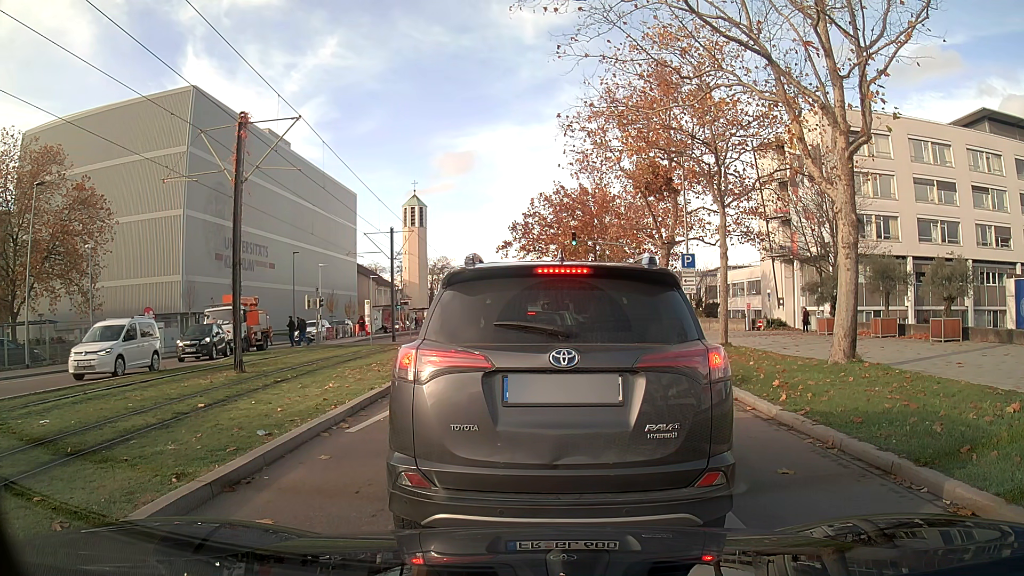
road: secondary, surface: asphalt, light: Day
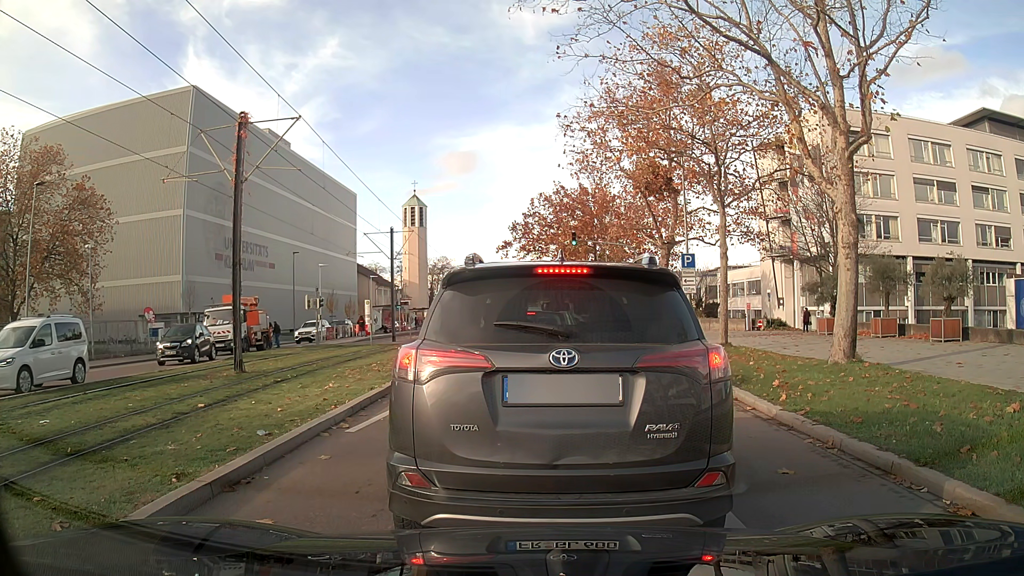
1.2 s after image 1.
(0.0, 0.0) m; 0°
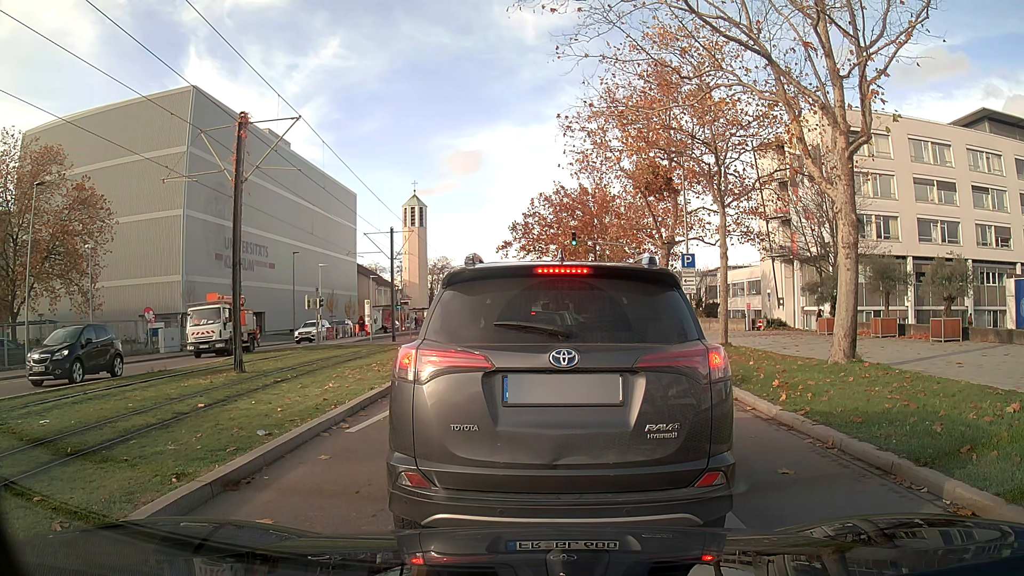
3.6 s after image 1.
(0.0, 0.0) m; 0°
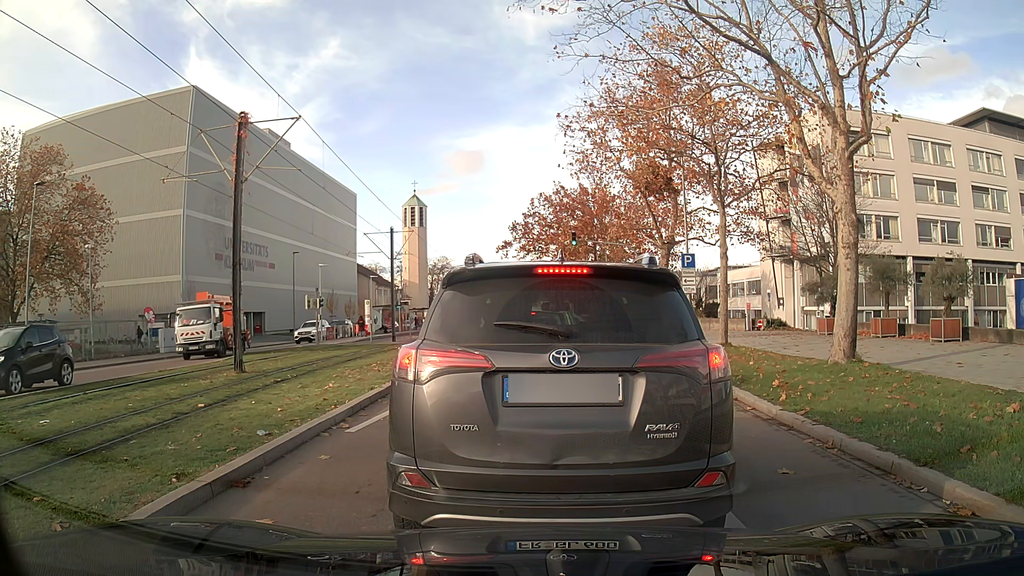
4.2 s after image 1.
(0.0, 0.0) m; 0°
(0, +10) (+1, +20) (+2, +30) (+3, +40) (+3, +50) (+3, +60) (+3, +70) (+3, +80) (+4, +90) (+4, +100) m
